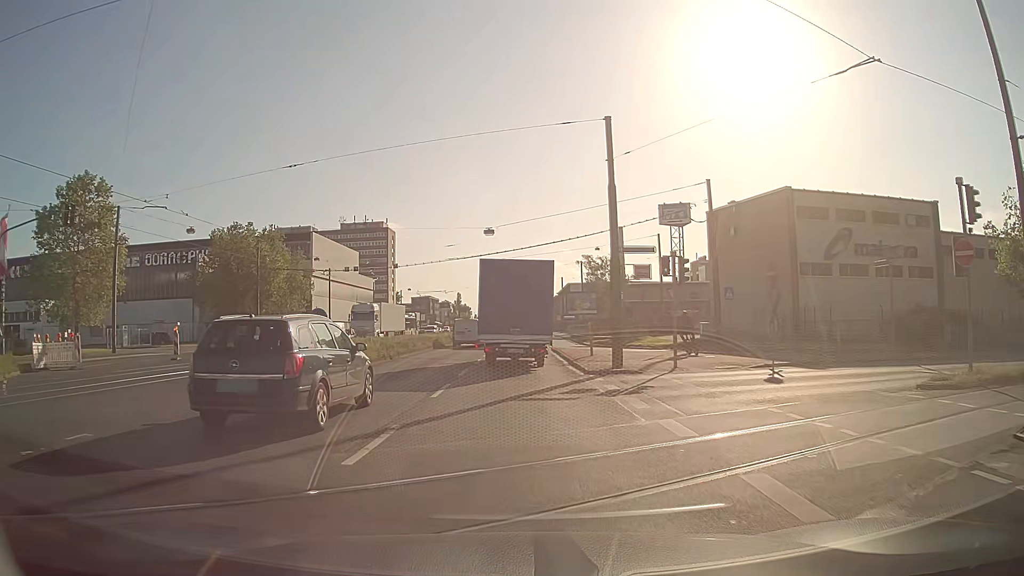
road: primary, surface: asphalt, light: Day
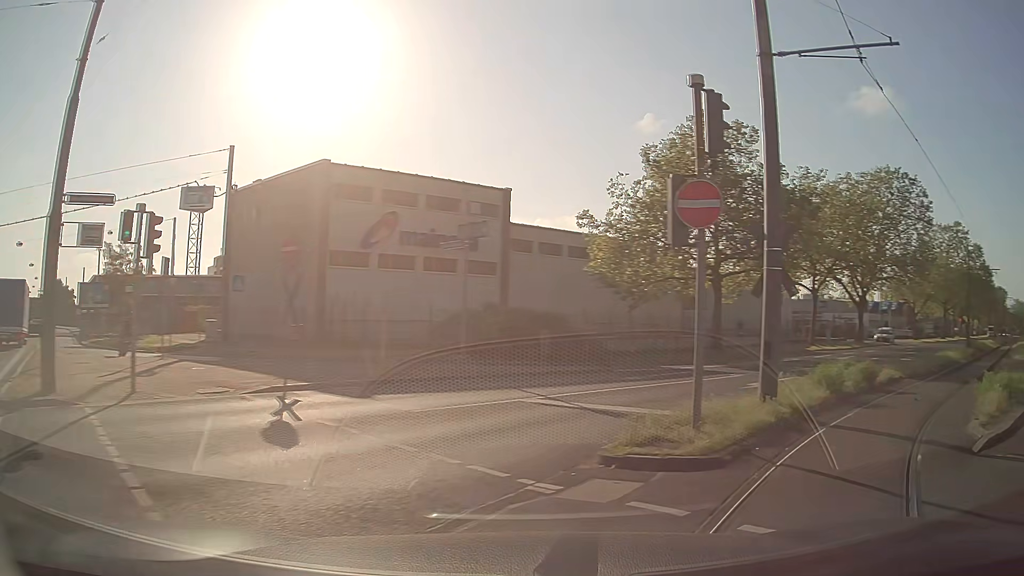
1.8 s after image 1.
(+1.8, +7.6) m; +40°
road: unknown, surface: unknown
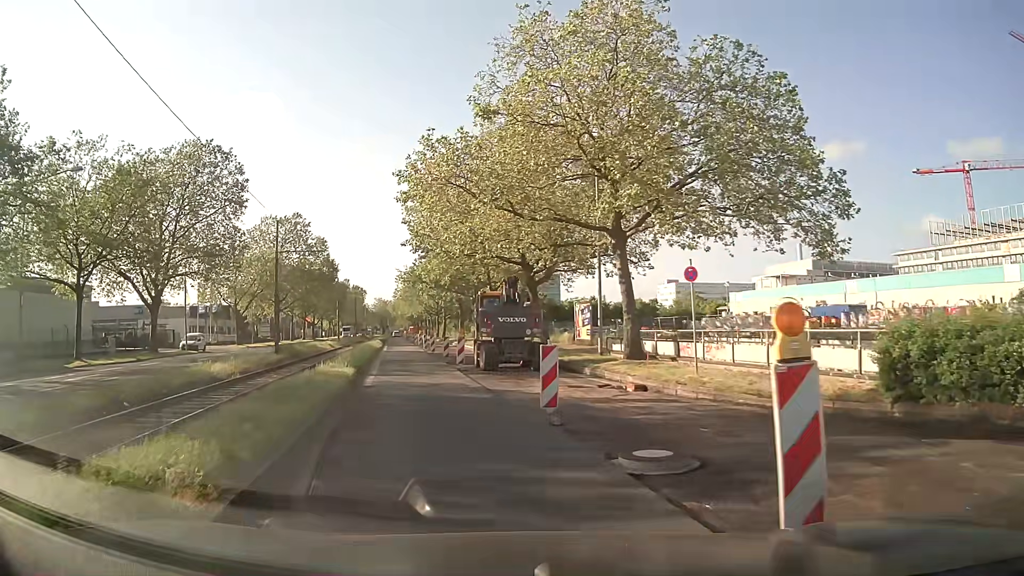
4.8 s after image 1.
(+9.0, +8.9) m; +56°
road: secondary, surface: asphalt
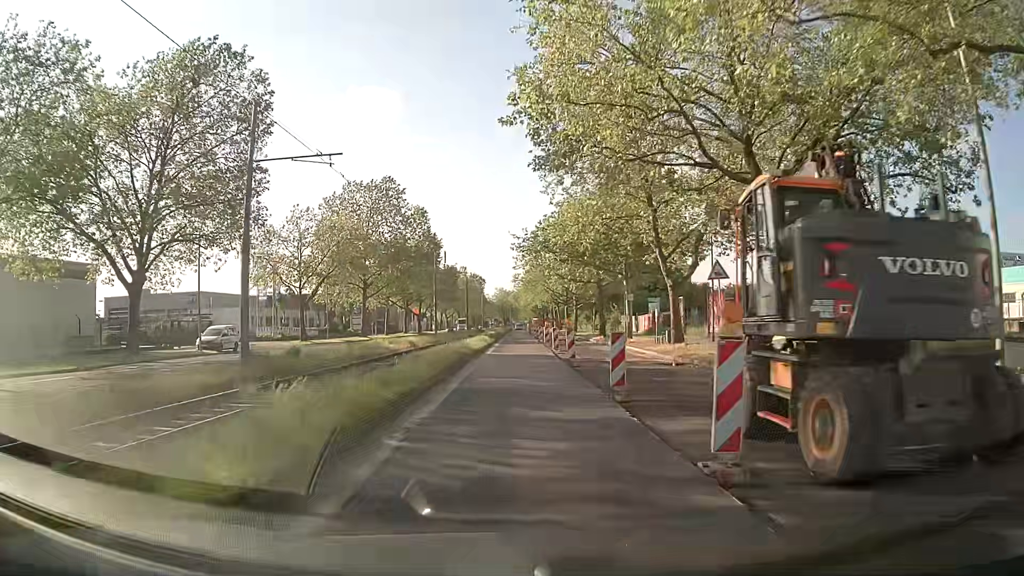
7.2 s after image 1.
(-2.9, +20.9) m; -11°
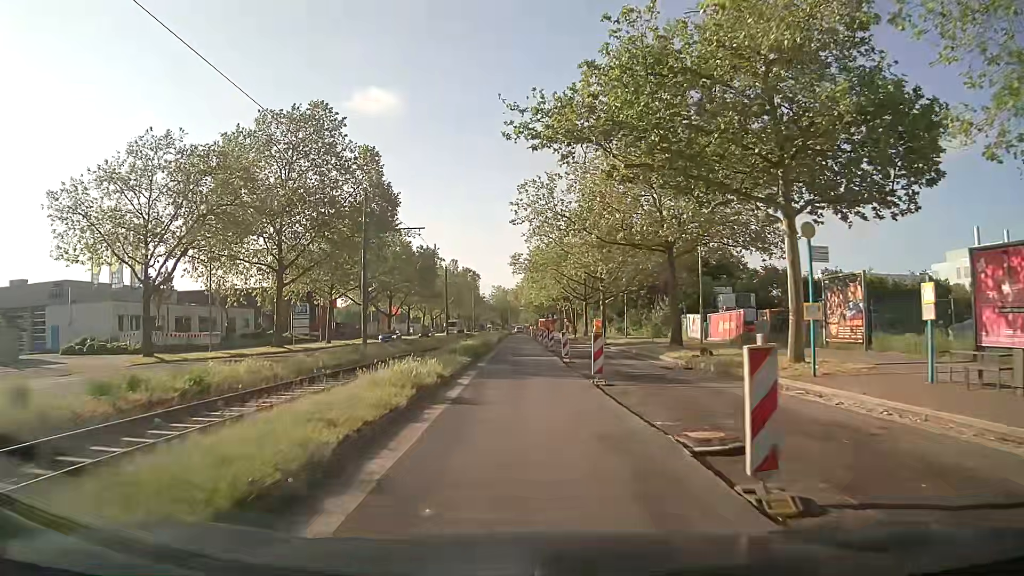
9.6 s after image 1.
(-0.1, +29.1) m; 0°
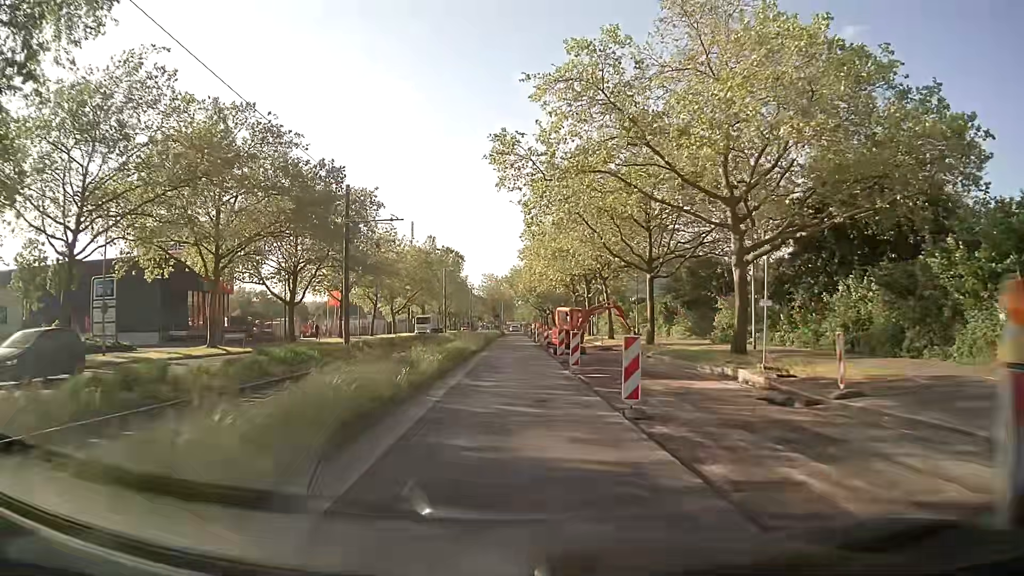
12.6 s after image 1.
(+0.2, +39.8) m; 0°
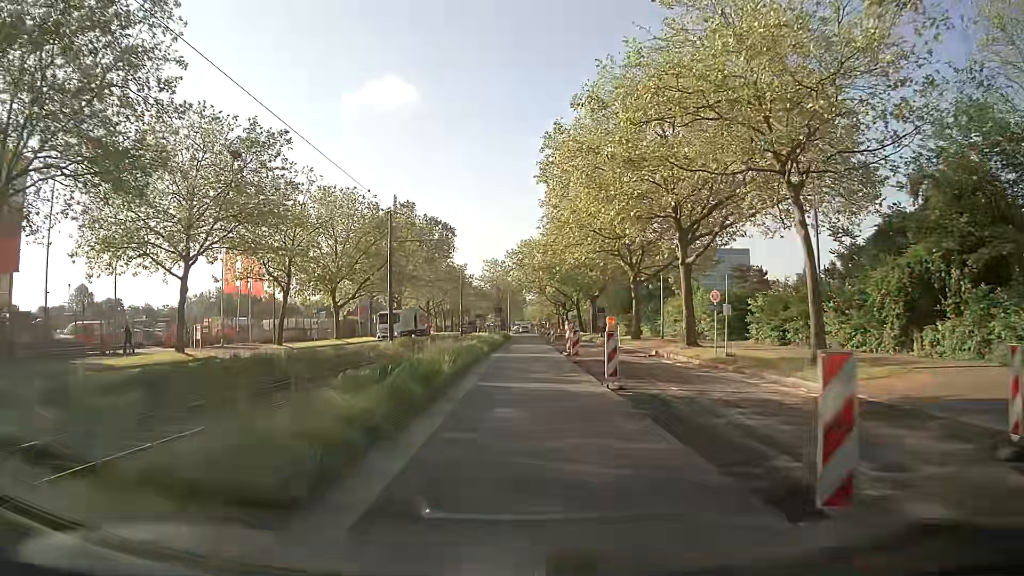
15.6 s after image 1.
(-0.3, +35.7) m; -1°
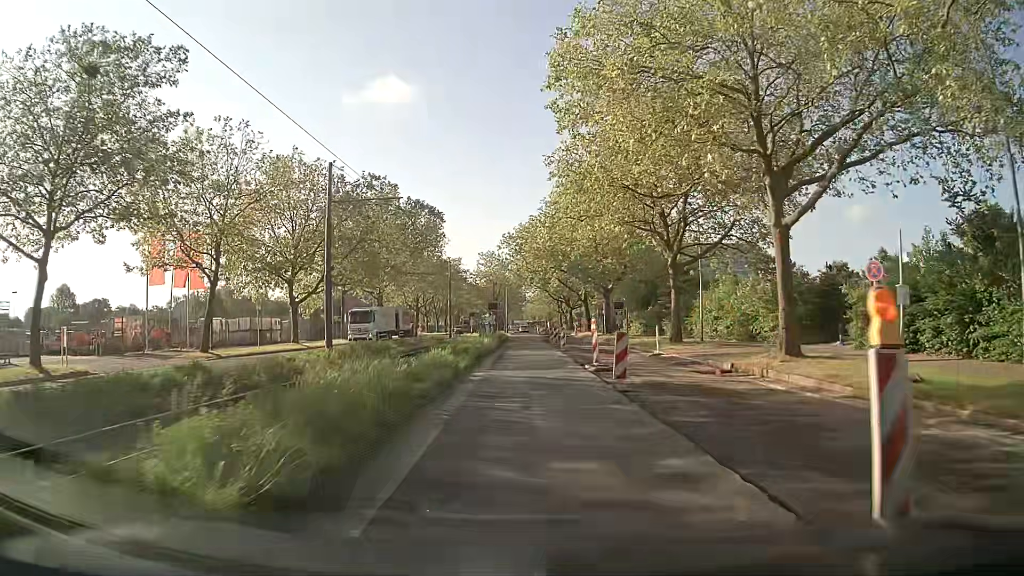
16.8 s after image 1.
(0.0, +12.0) m; 0°
